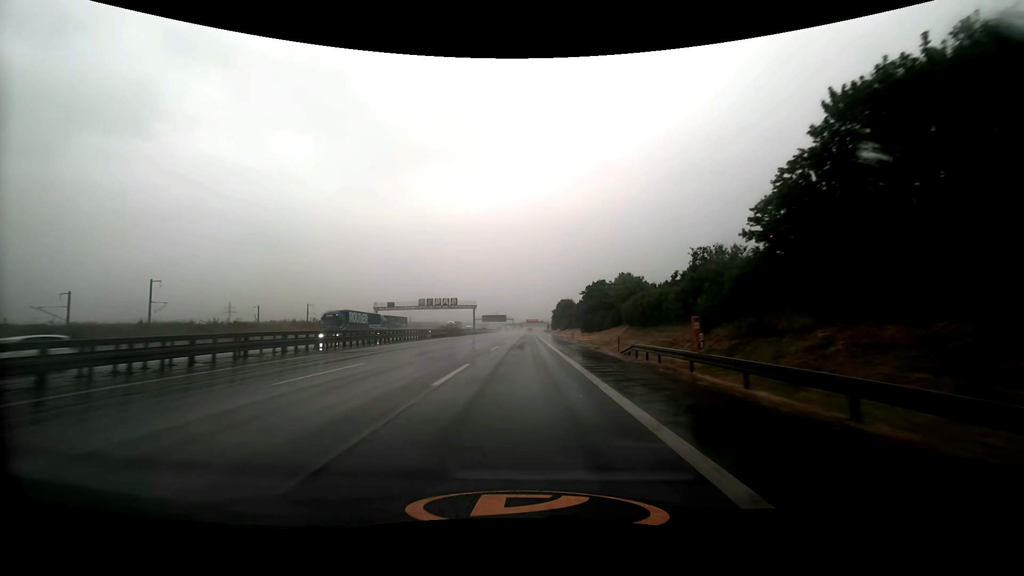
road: motorway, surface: asphalt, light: Day
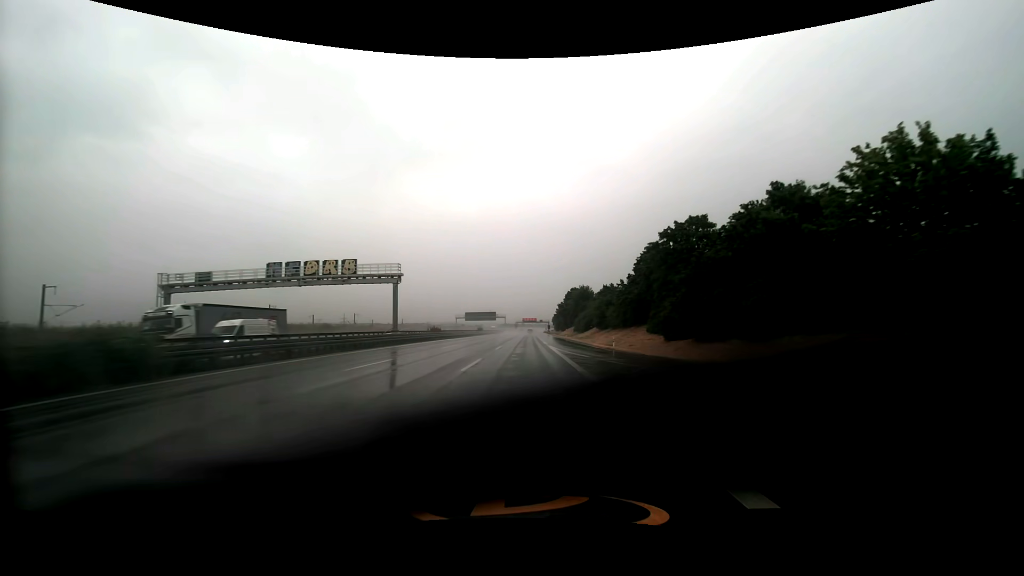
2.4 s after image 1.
(+0.2, +68.3) m; 0°
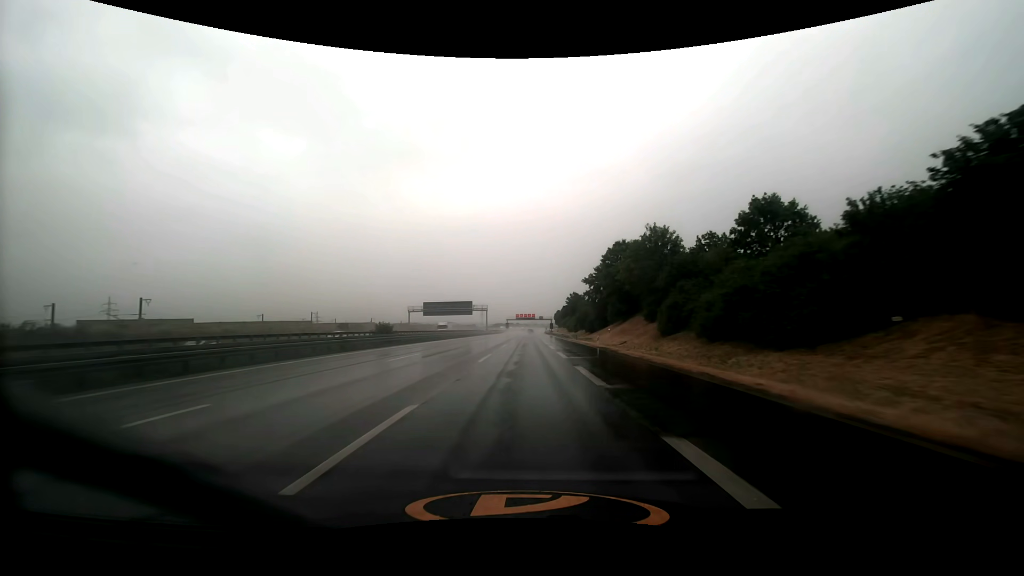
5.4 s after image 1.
(+0.3, +85.8) m; 0°
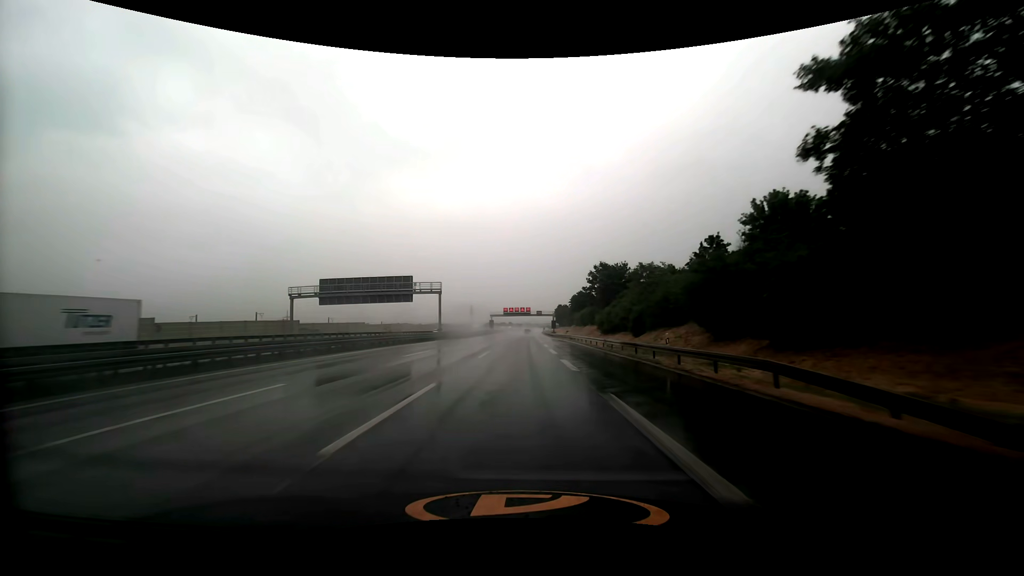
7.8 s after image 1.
(+0.5, +69.3) m; +1°
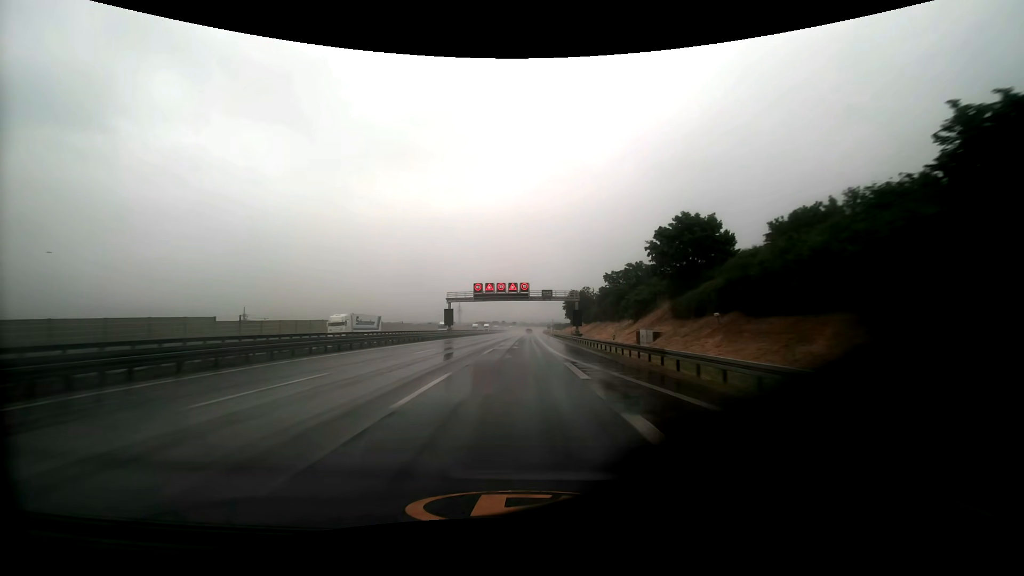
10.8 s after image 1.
(+0.2, +87.7) m; +1°
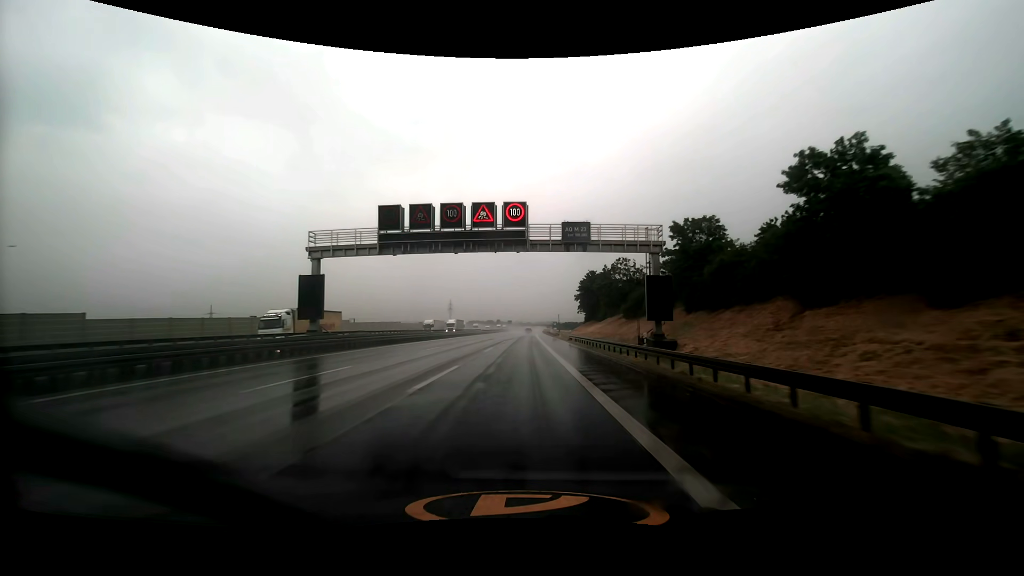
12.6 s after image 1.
(+0.2, +52.1) m; 0°
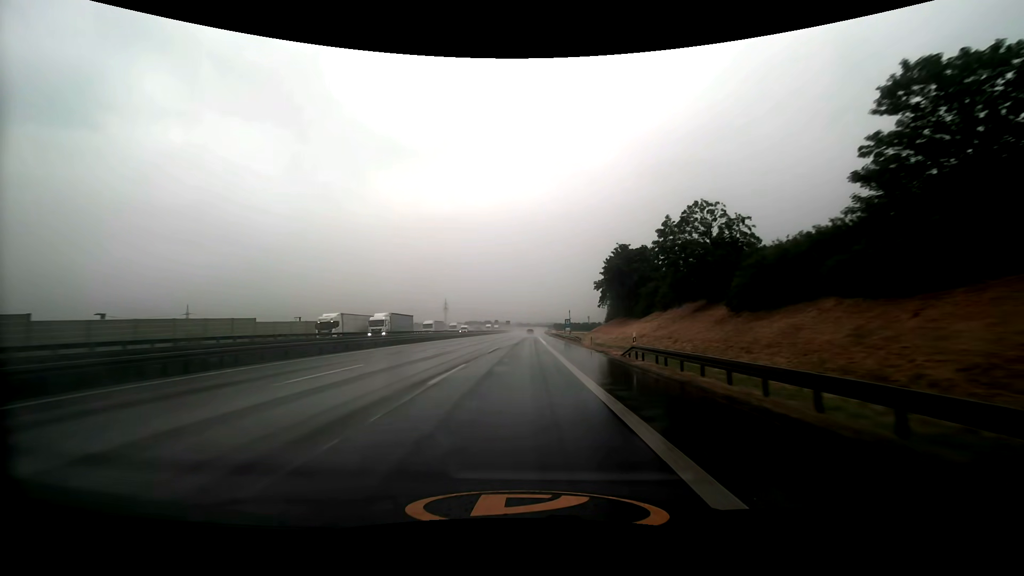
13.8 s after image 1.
(0.0, +34.8) m; 0°
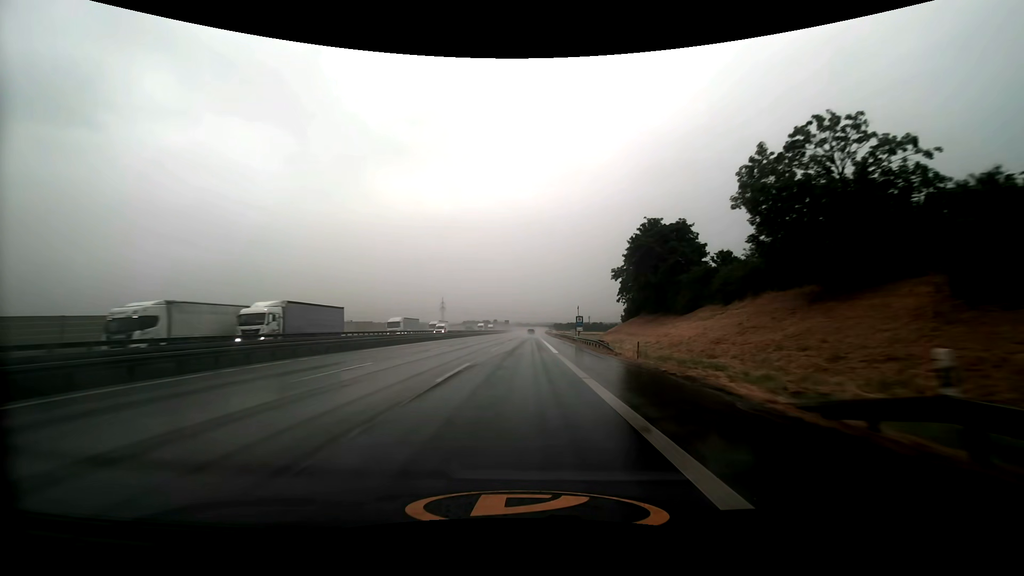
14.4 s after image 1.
(0.0, +17.5) m; 0°
(0, +10) (0, +20) (0, +30) (0, +40) (0, +50) (0, +60) (0, +70) (0, +80) (+1, +90) (+1, +100) m
